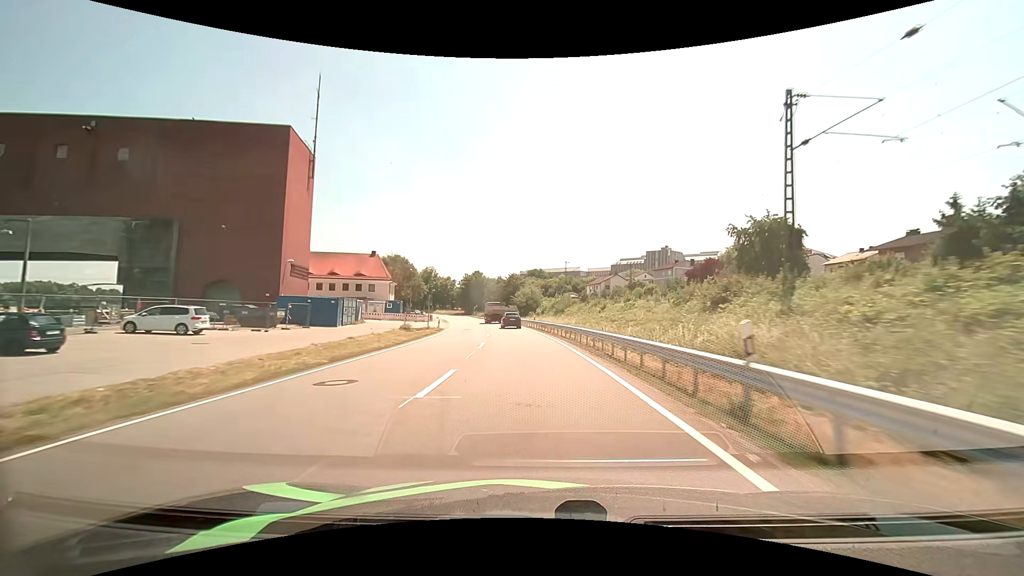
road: primary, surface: asphalt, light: Day
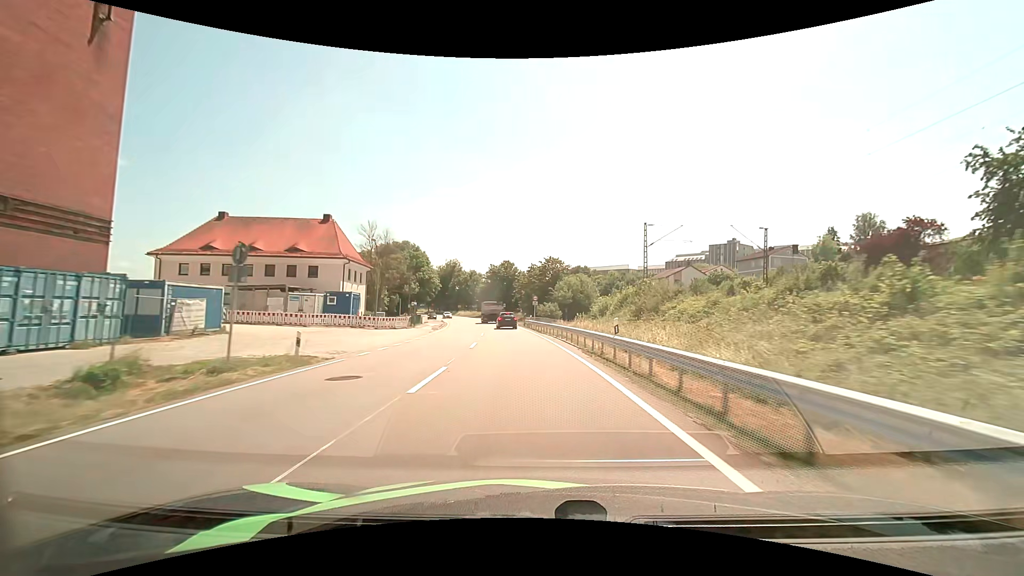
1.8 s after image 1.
(-1.5, +35.5) m; -5°
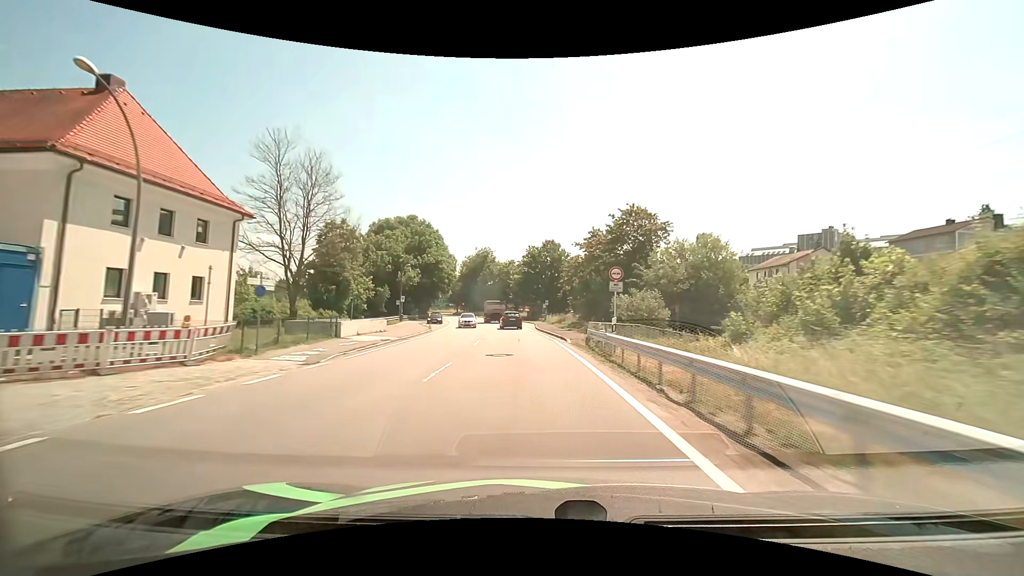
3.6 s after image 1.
(-1.5, +34.9) m; -5°
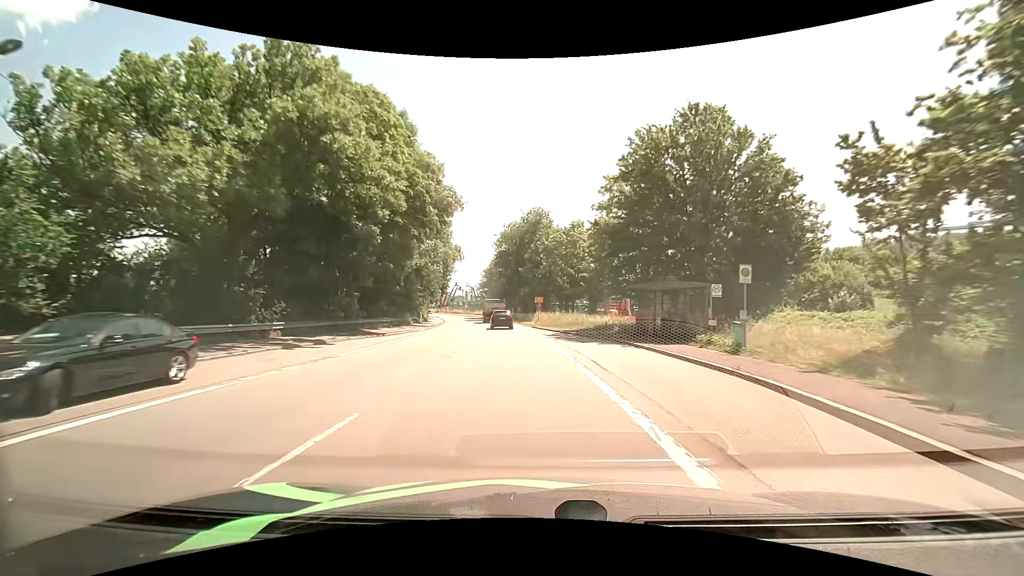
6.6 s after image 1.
(-3.7, +55.2) m; -8°
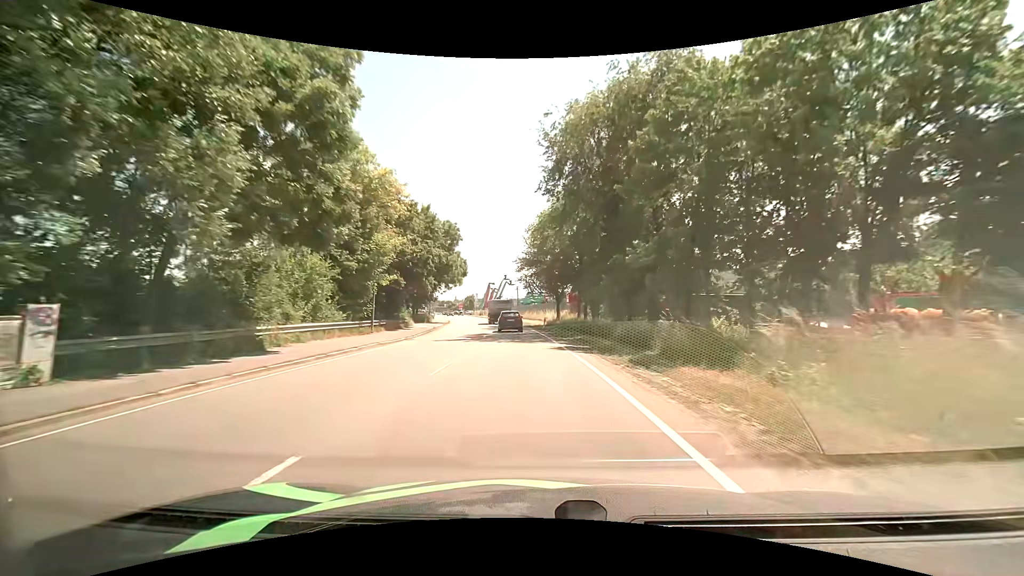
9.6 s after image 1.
(-3.2, +49.9) m; -7°
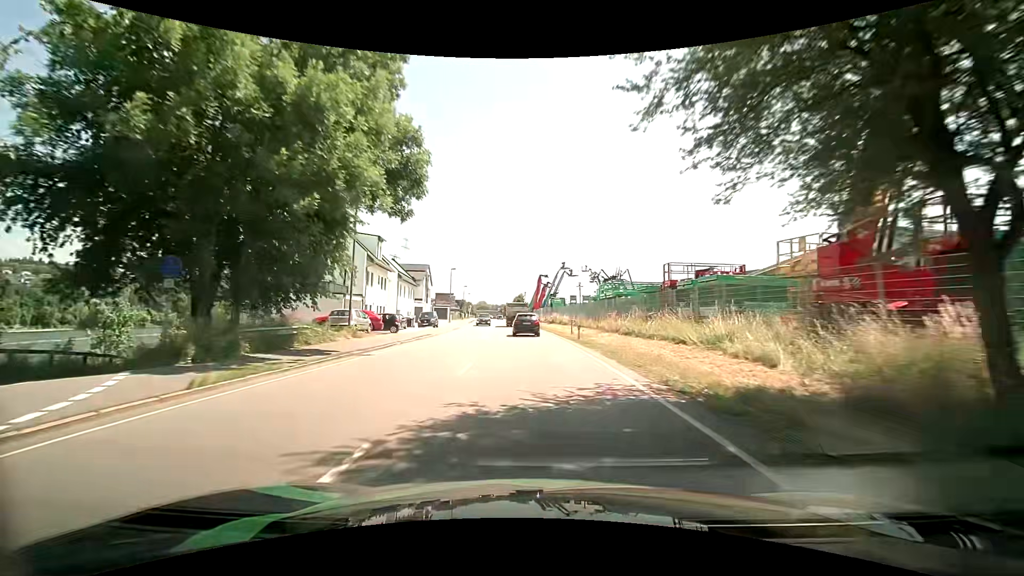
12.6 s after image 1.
(-2.7, +44.7) m; -7°
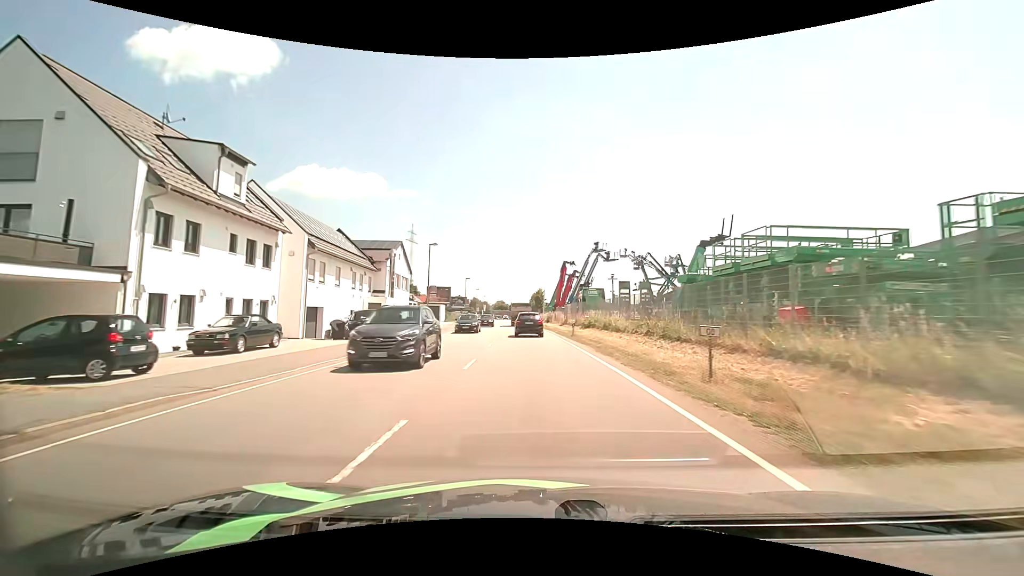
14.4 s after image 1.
(-0.3, +26.0) m; -2°
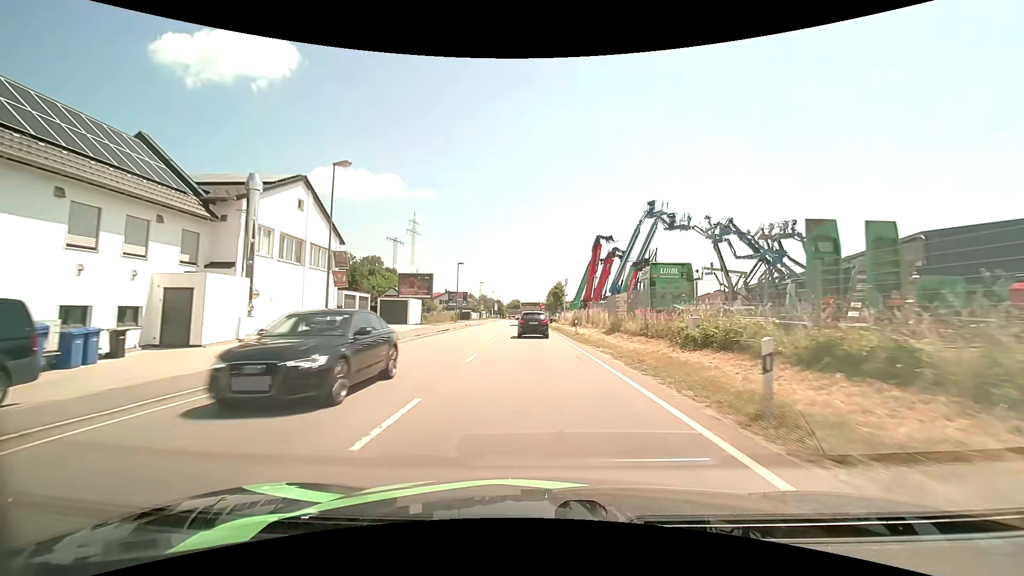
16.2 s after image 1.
(-0.5, +25.5) m; -2°
(0, +10) (0, +20) (0, +30) (-1, +40) (-1, +50) (-1, +60) (-1, +70) (-1, +80) (-2, +90) (-2, +100) m
